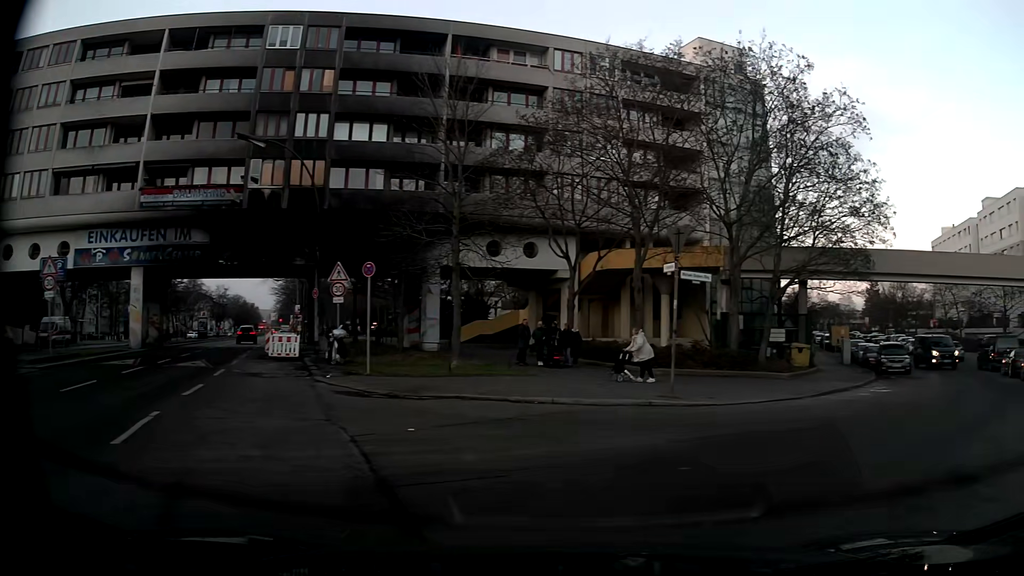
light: Day
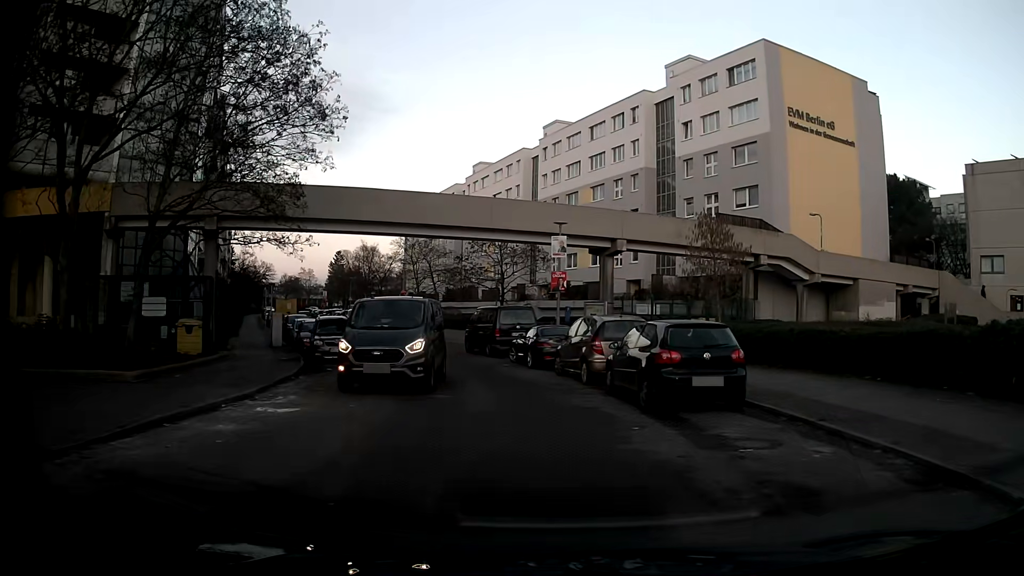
(+5.3, +10.1) m; +45°
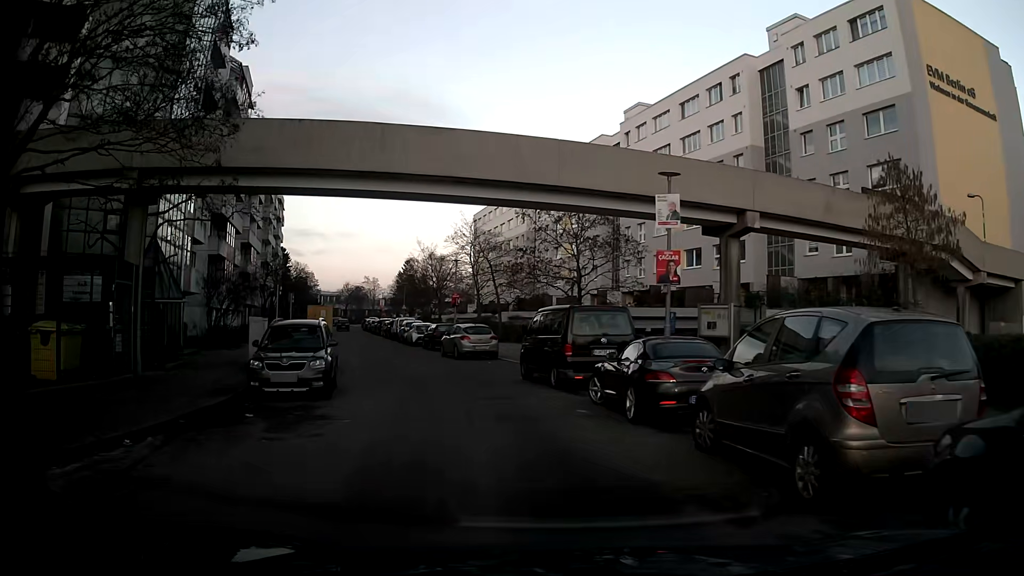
(-0.2, +10.4) m; -5°
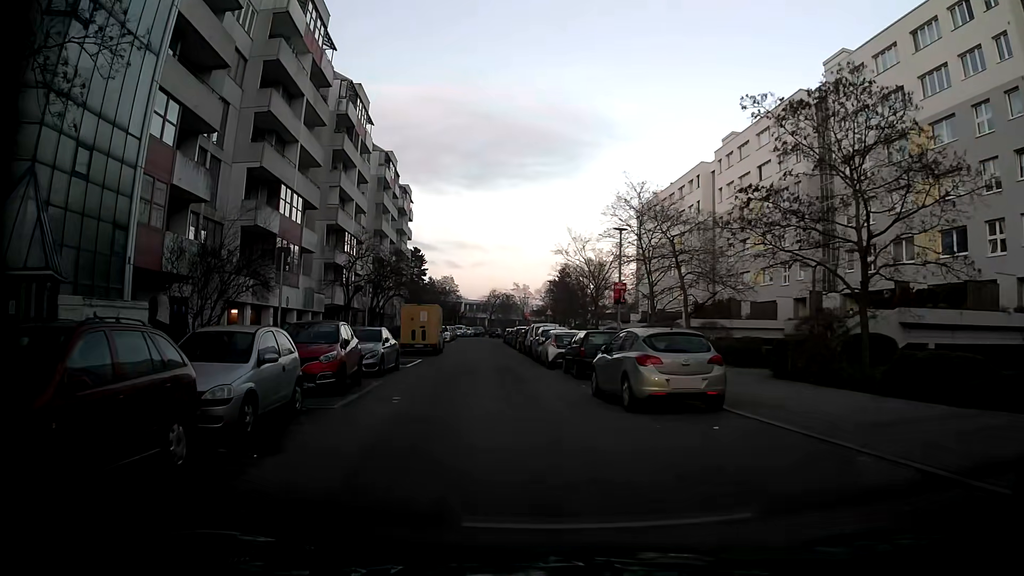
(-2.1, +16.4) m; -14°
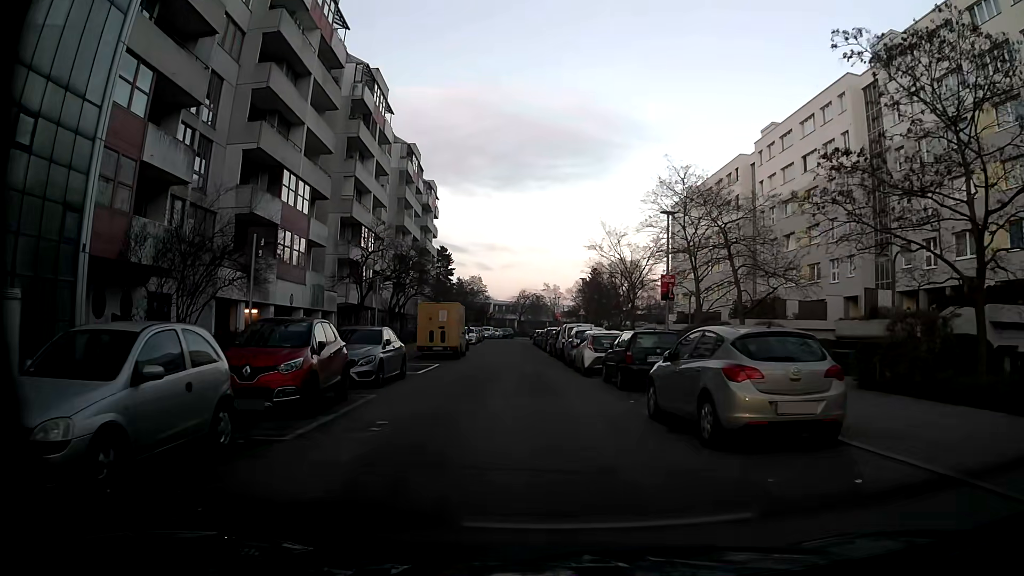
(0.0, +3.8) m; -2°
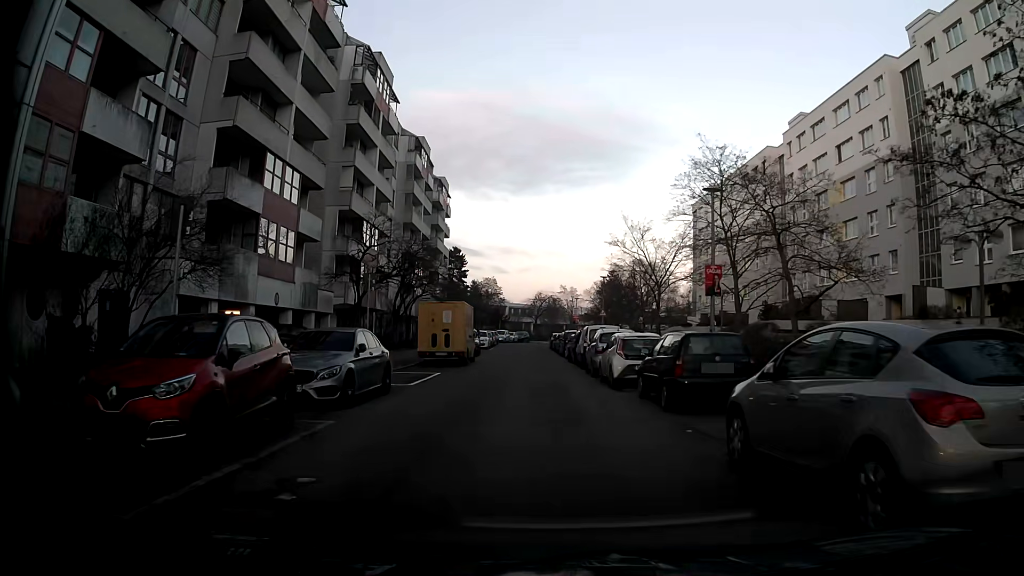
(0.0, +4.0) m; -2°
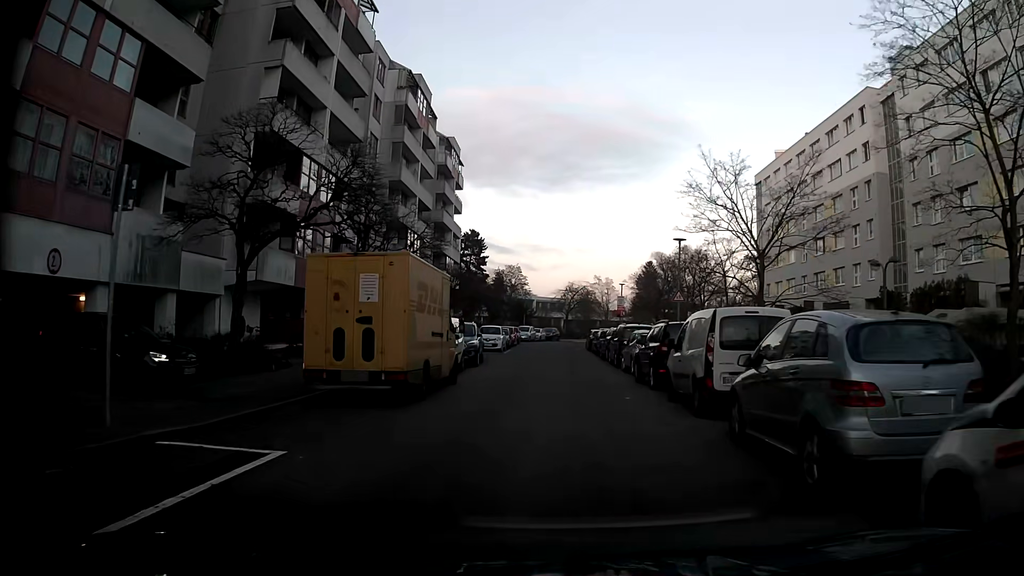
(-0.2, +16.7) m; -1°
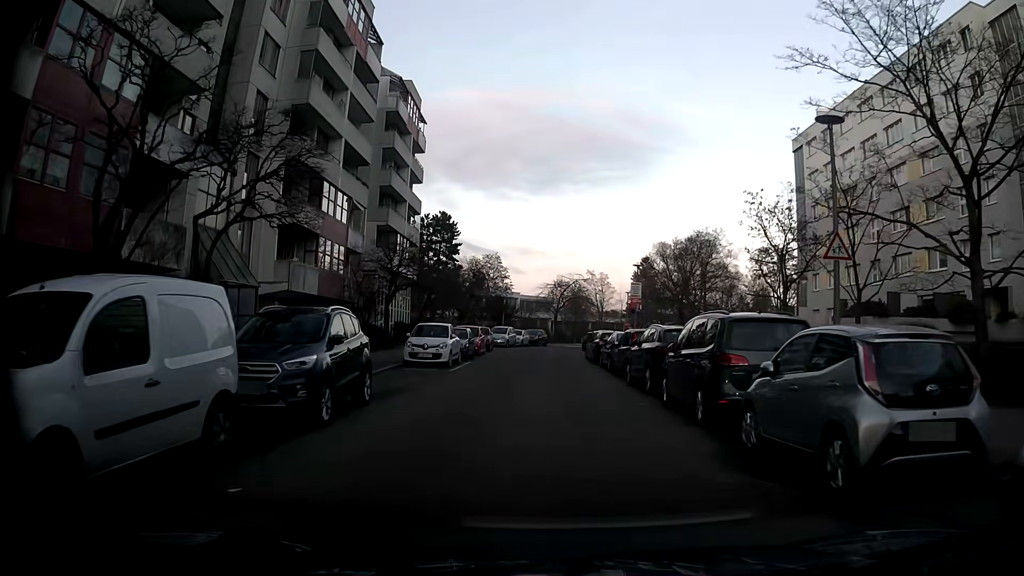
(+0.1, +16.8) m; +1°
